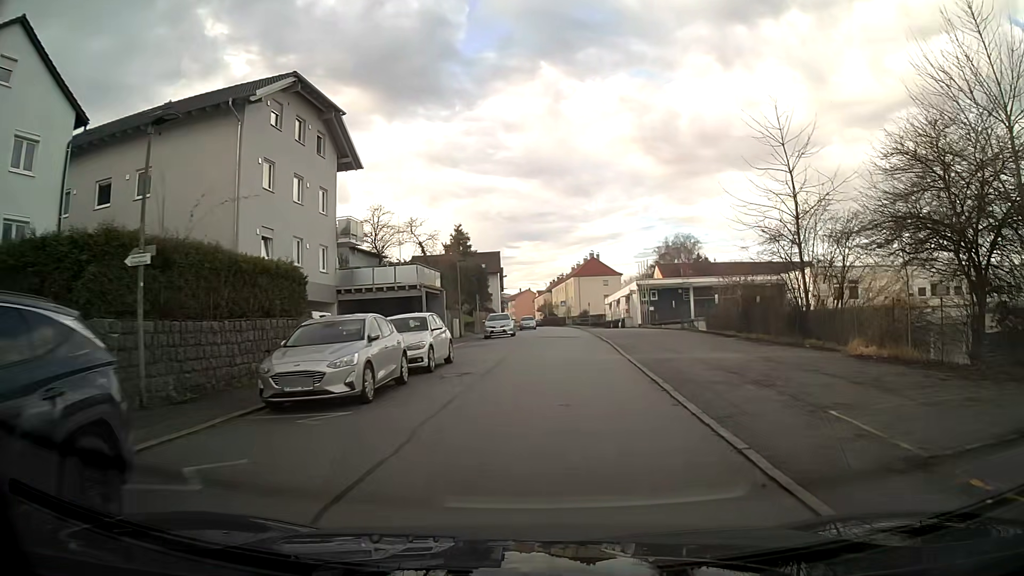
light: Day
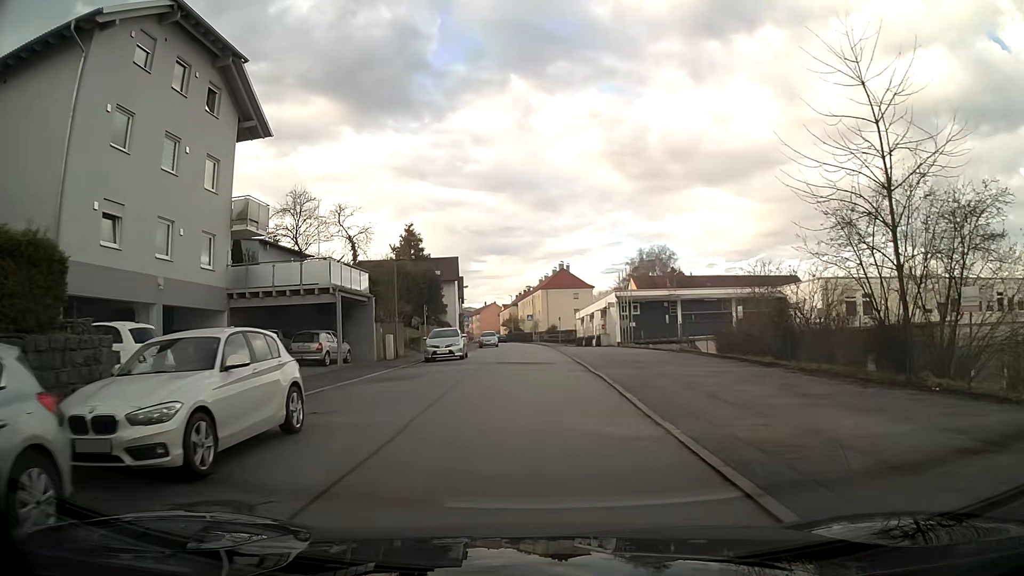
(+0.3, +9.9) m; +2°
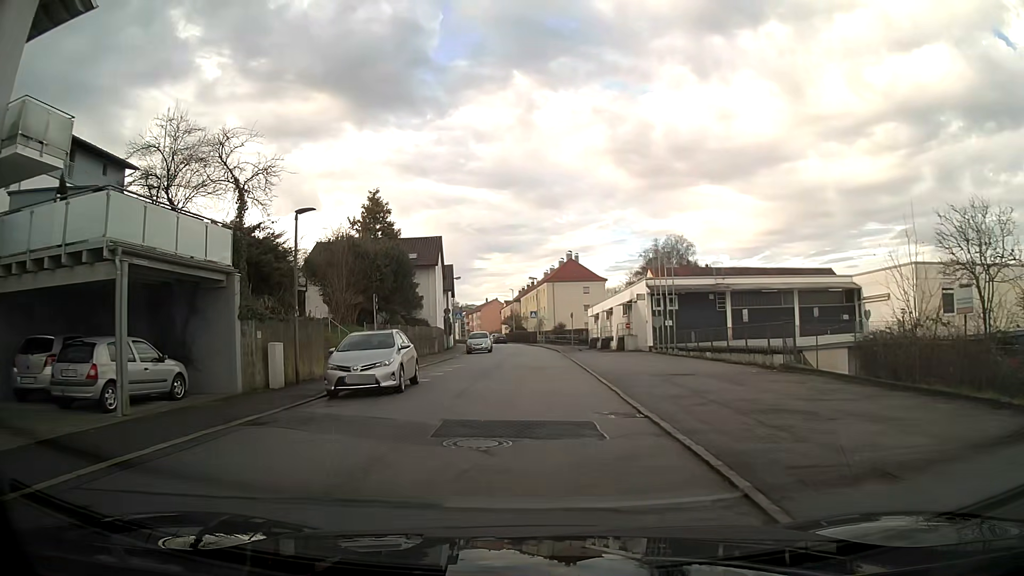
(0.0, +14.7) m; 0°
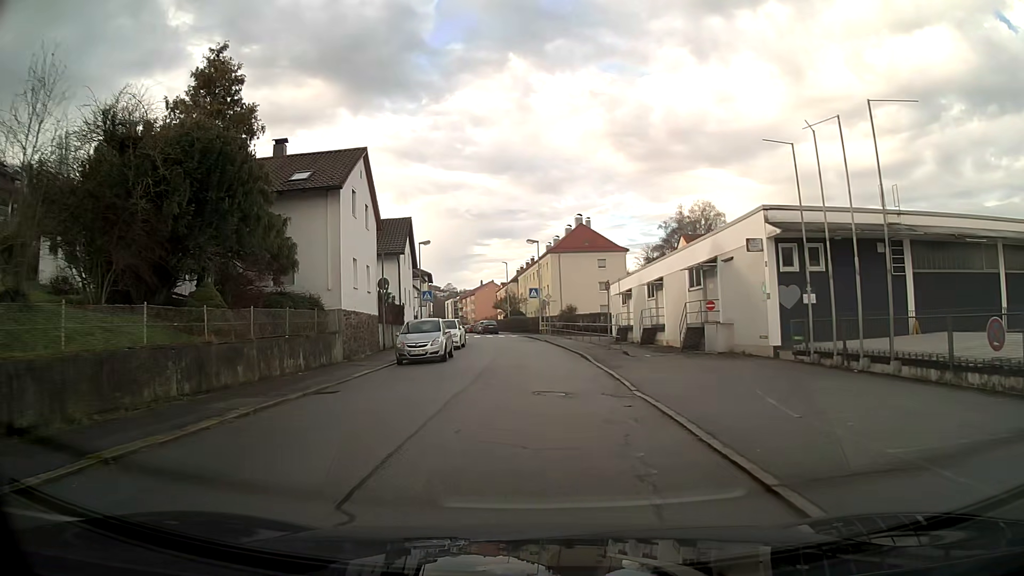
(0.0, +24.1) m; 0°
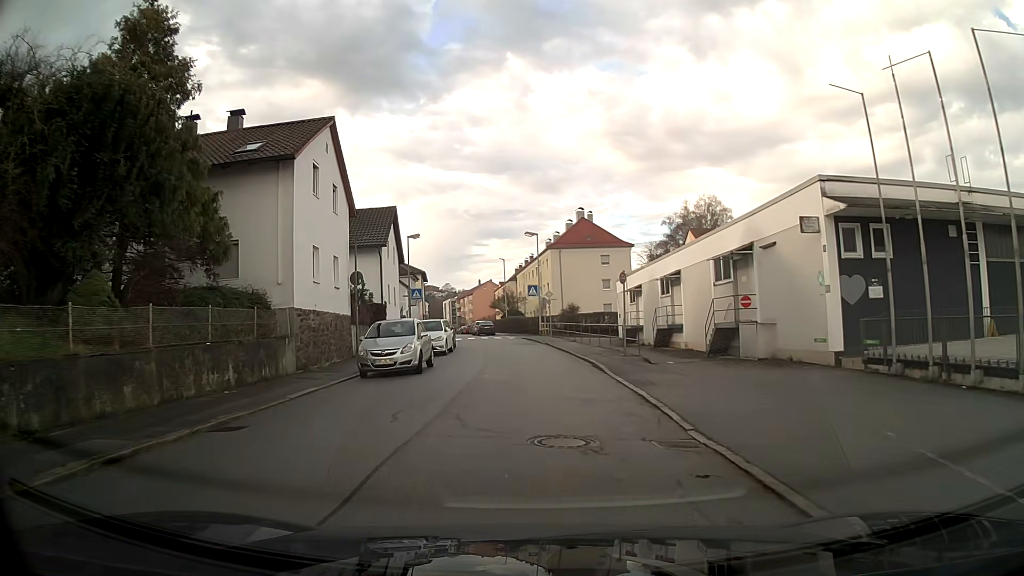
(0.0, +4.8) m; 0°
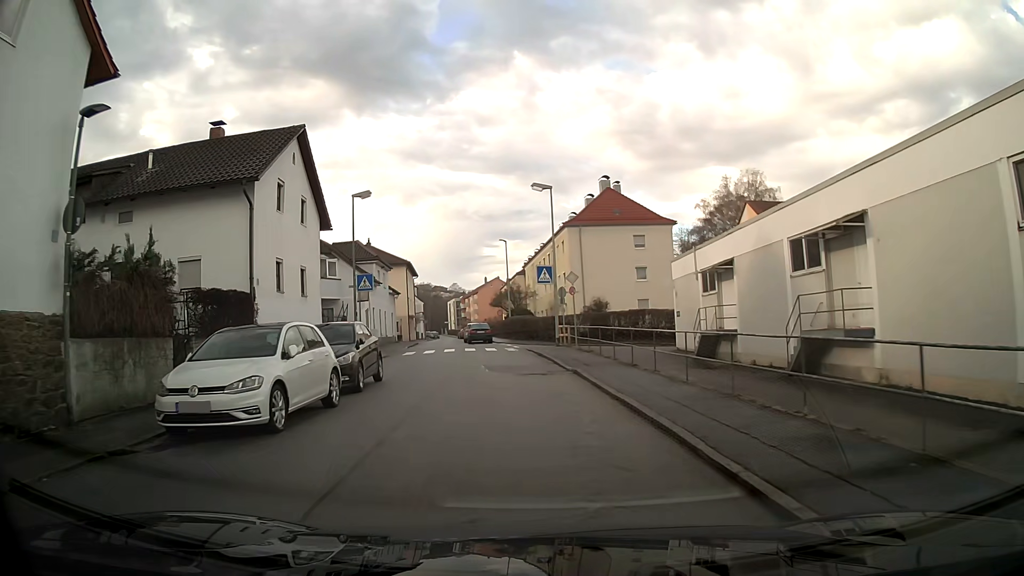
(-0.1, +18.7) m; -1°
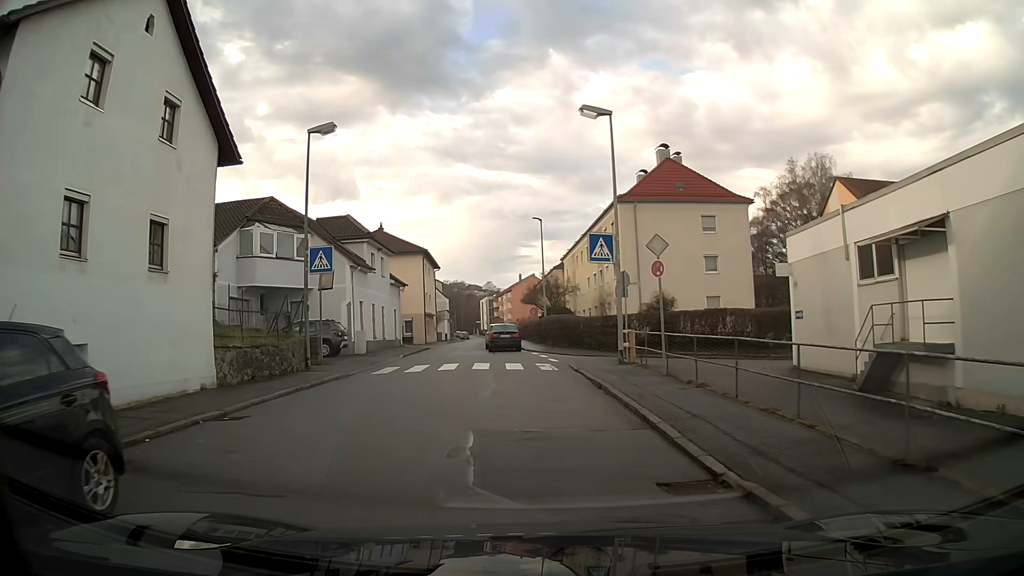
(-0.3, +12.1) m; -3°
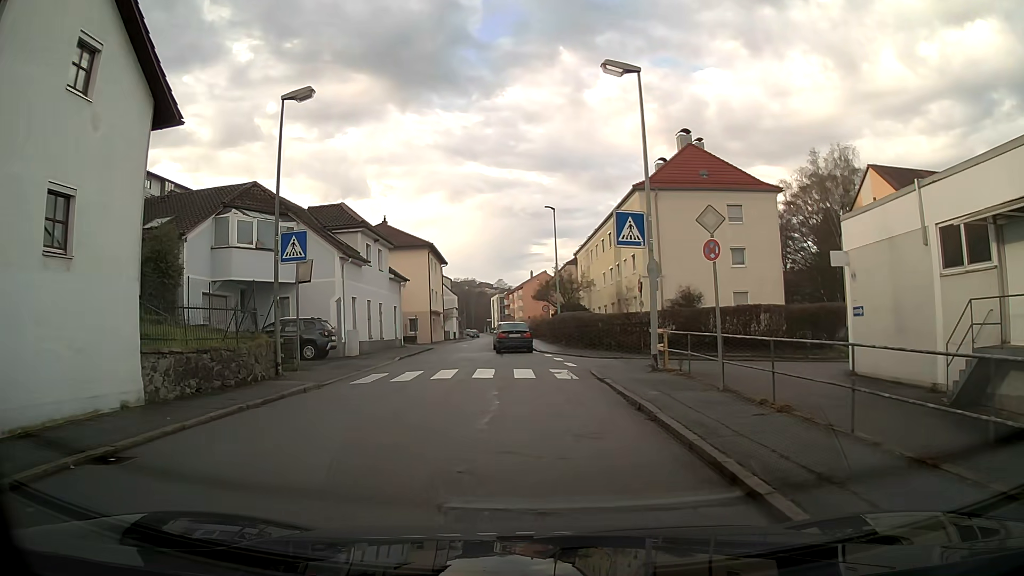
(0.0, +3.7) m; -1°
(0, +10) (-2, +20) (-4, +30) (-5, +40) (-5, +50) (-6, +60) (-6, +70) (-7, +80) (-8, +90) (-8, +100) m
